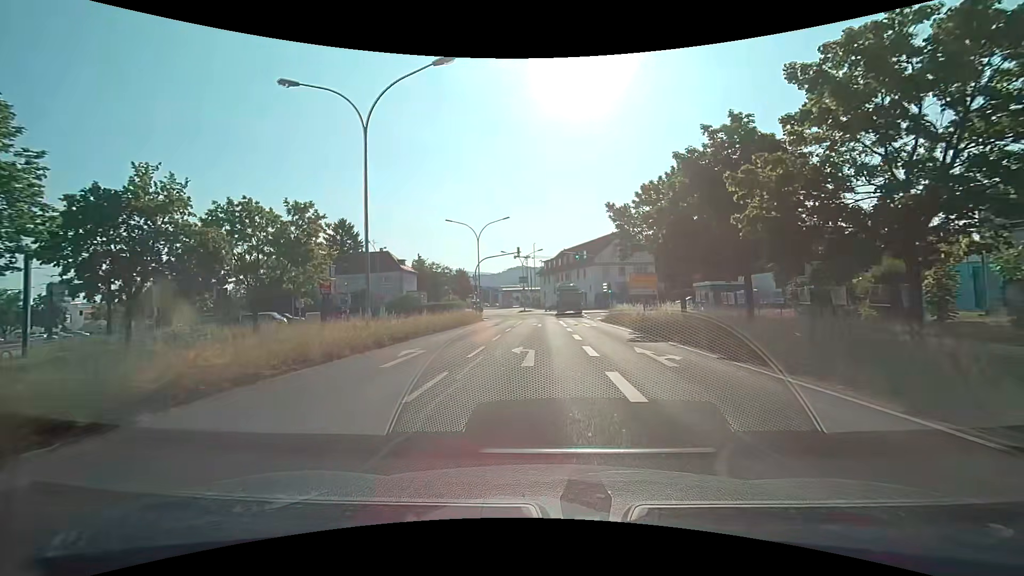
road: secondary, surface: asphalt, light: Day
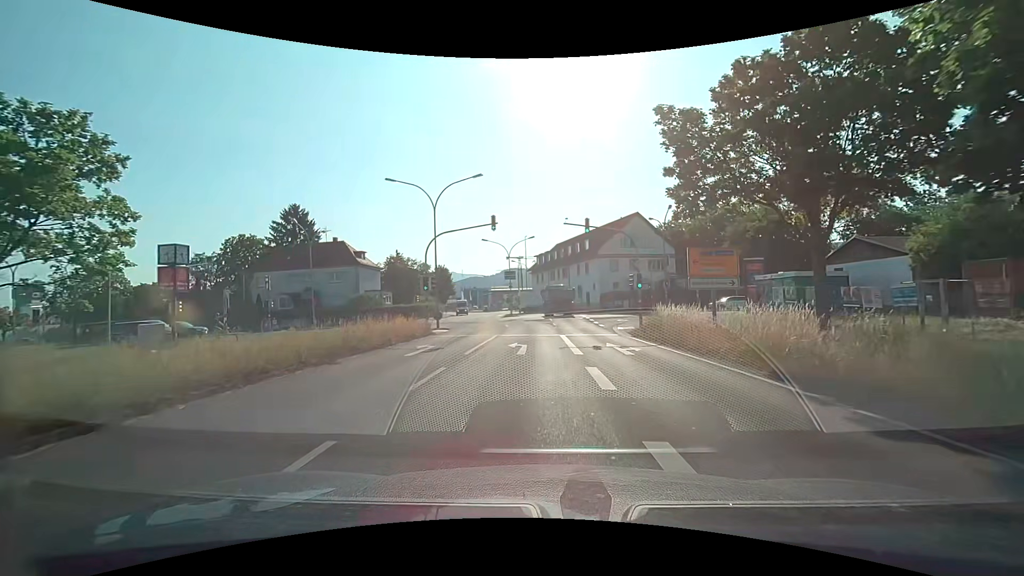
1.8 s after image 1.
(+0.2, +16.8) m; 0°
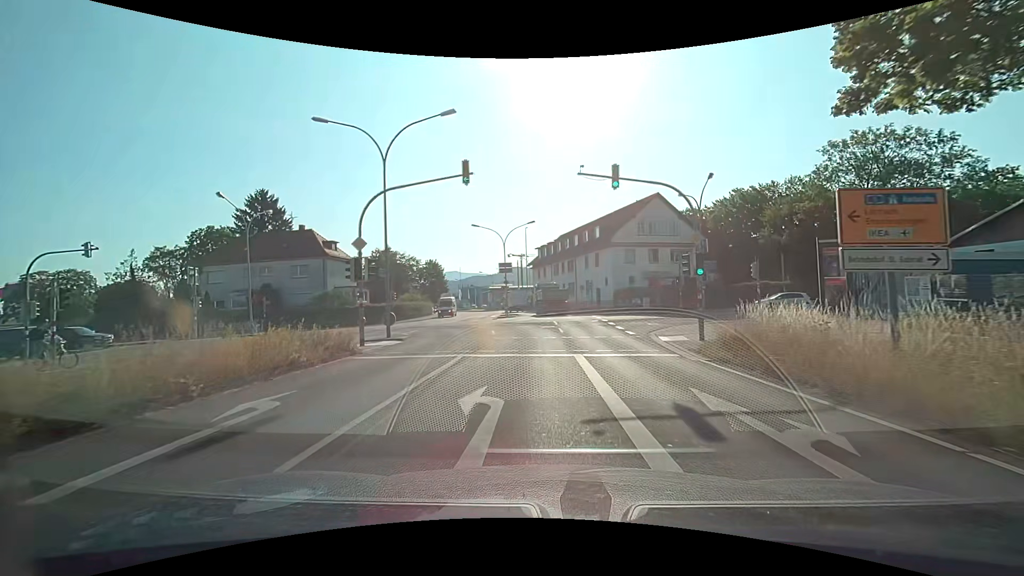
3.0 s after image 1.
(+0.1, +10.5) m; 0°
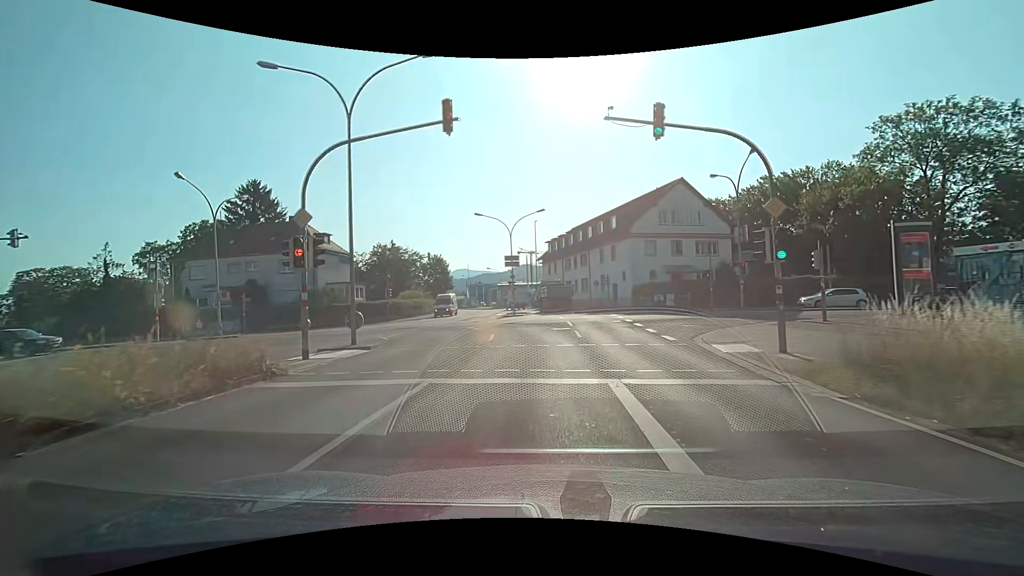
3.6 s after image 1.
(0.0, +5.1) m; -1°
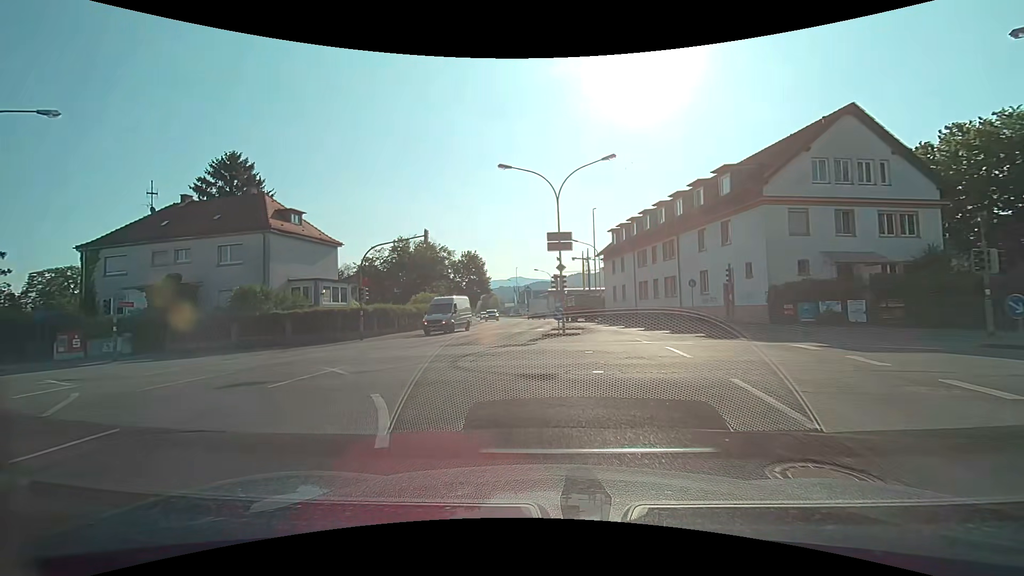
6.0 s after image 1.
(-0.6, +18.6) m; -7°
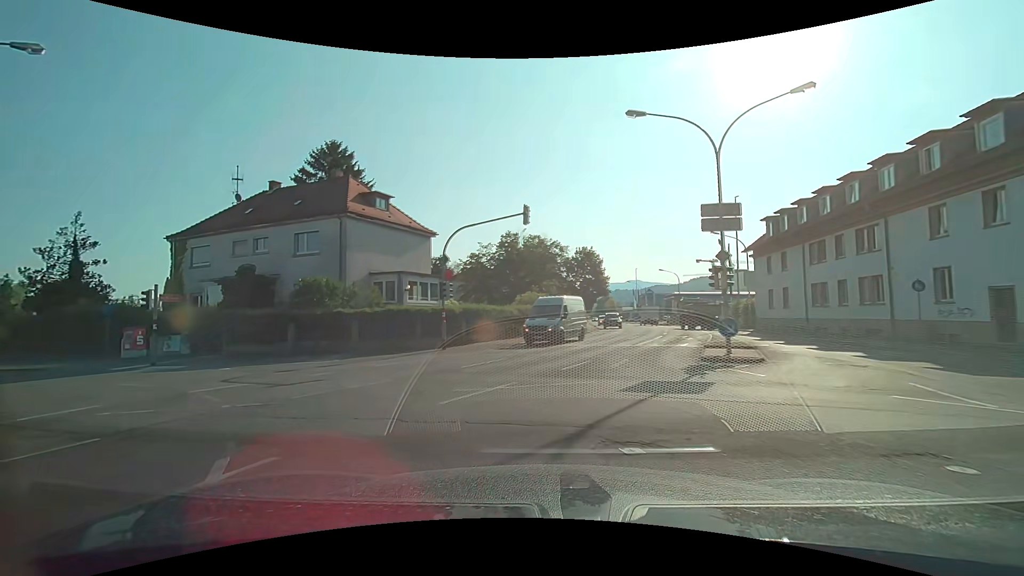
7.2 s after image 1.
(-0.7, +7.9) m; -14°
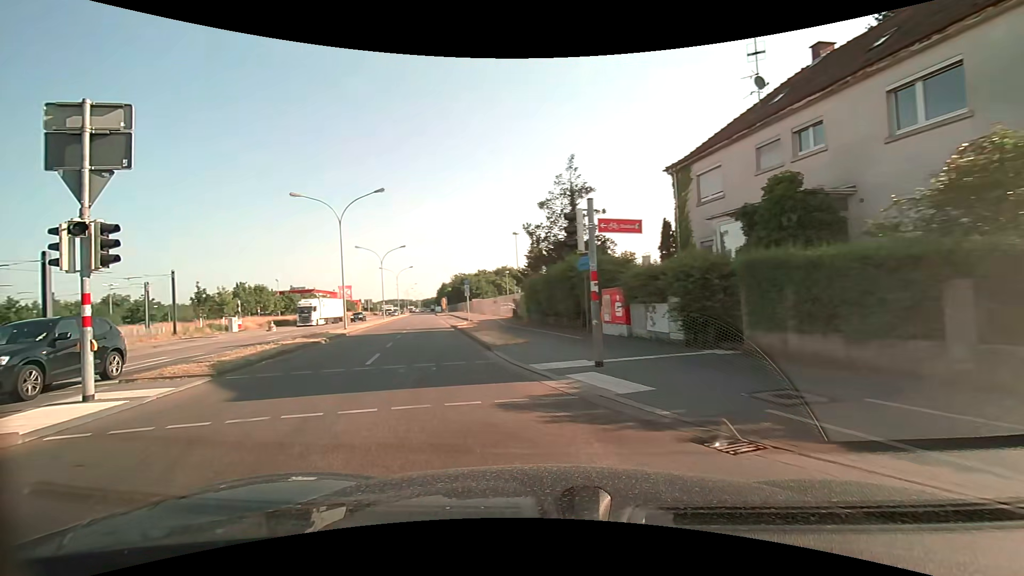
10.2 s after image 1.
(-7.0, +14.3) m; -57°
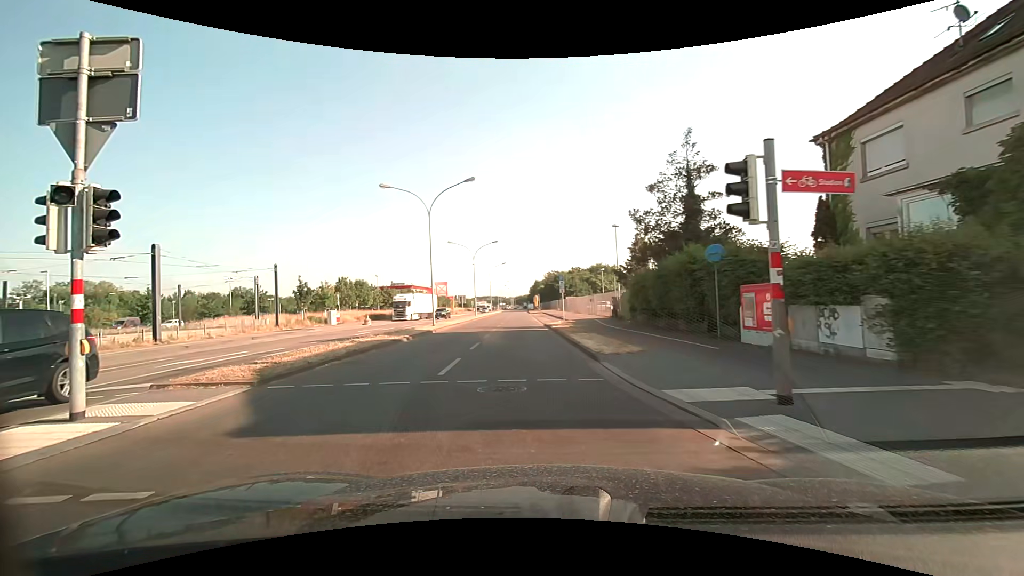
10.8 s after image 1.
(-0.3, +3.2) m; -10°
(0, +10) (-1, +20) (-1, +30) (-1, +40) (-1, +50) (-2, +60) (-2, +70) (-2, +80) (-3, +90) (-3, +100) m
